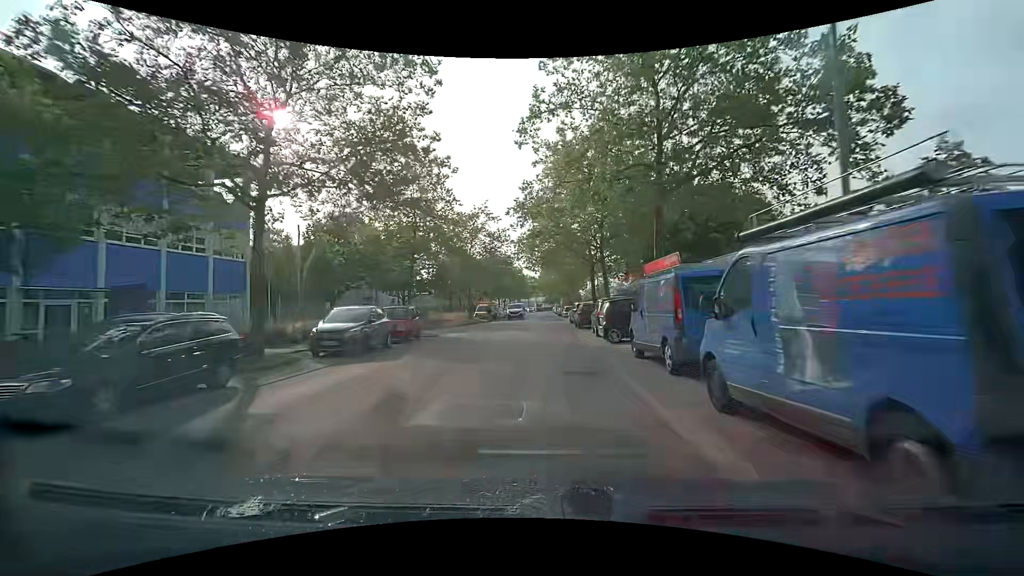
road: tertiary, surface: asphalt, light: Day
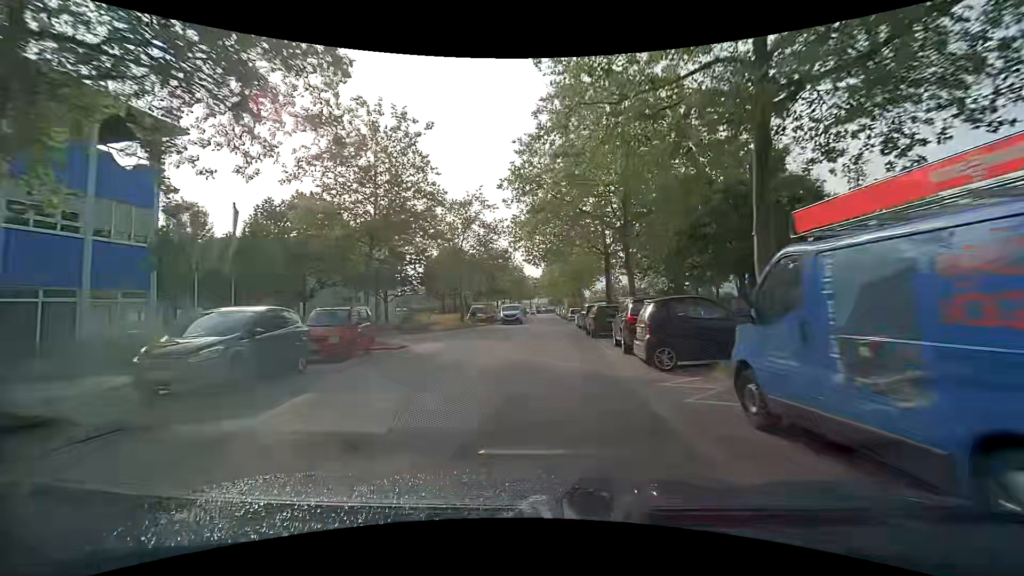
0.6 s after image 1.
(0.0, +7.0) m; 0°
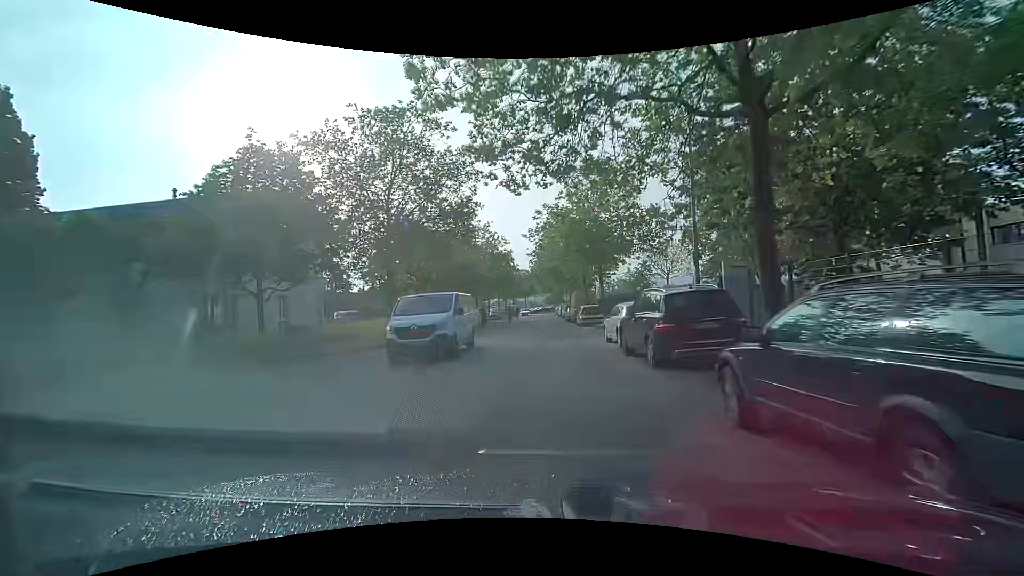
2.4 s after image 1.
(-0.3, +20.6) m; -1°
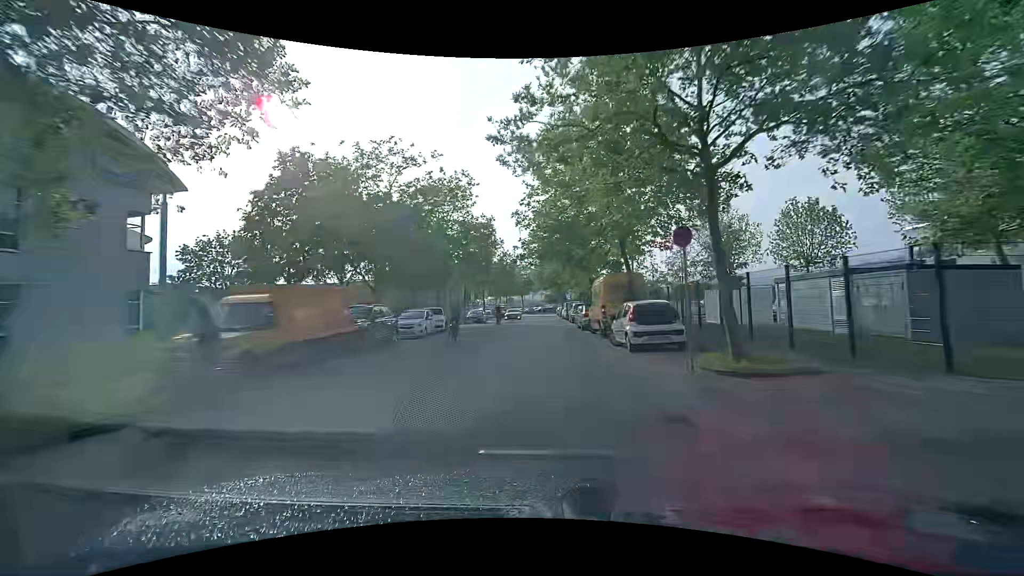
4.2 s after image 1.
(0.0, +19.9) m; 0°
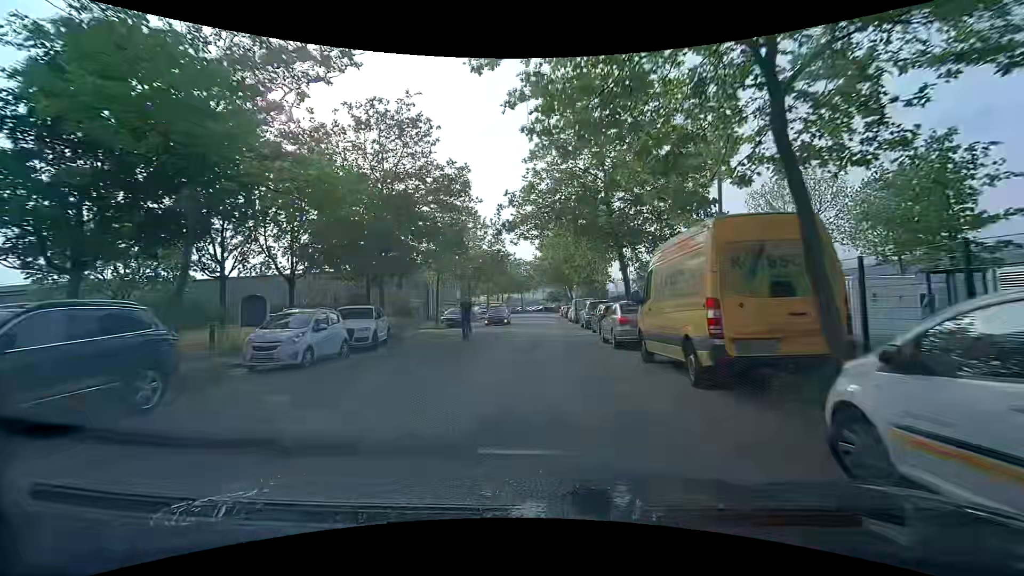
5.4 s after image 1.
(0.0, +12.8) m; 0°
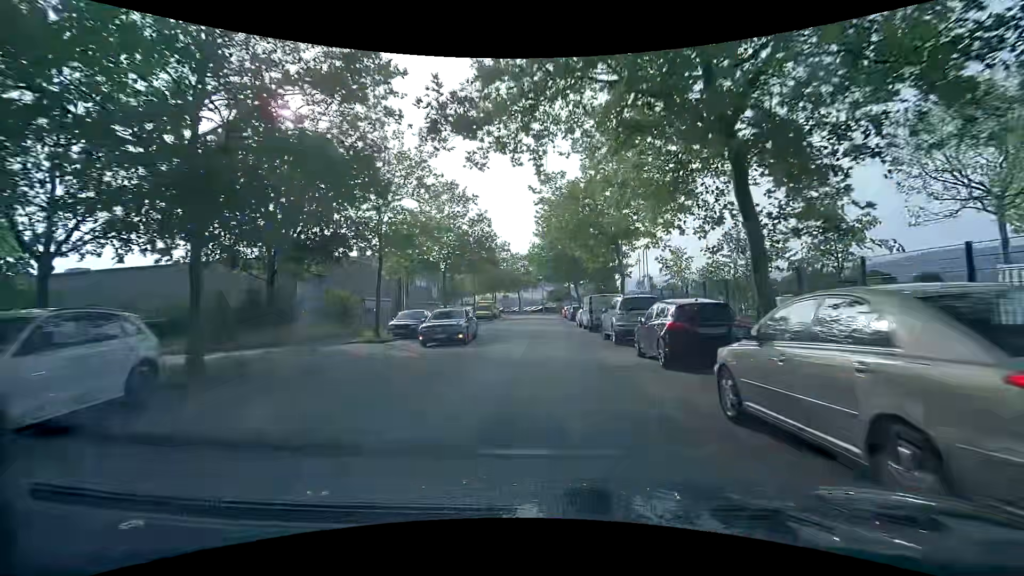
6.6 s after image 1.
(0.0, +12.5) m; 0°
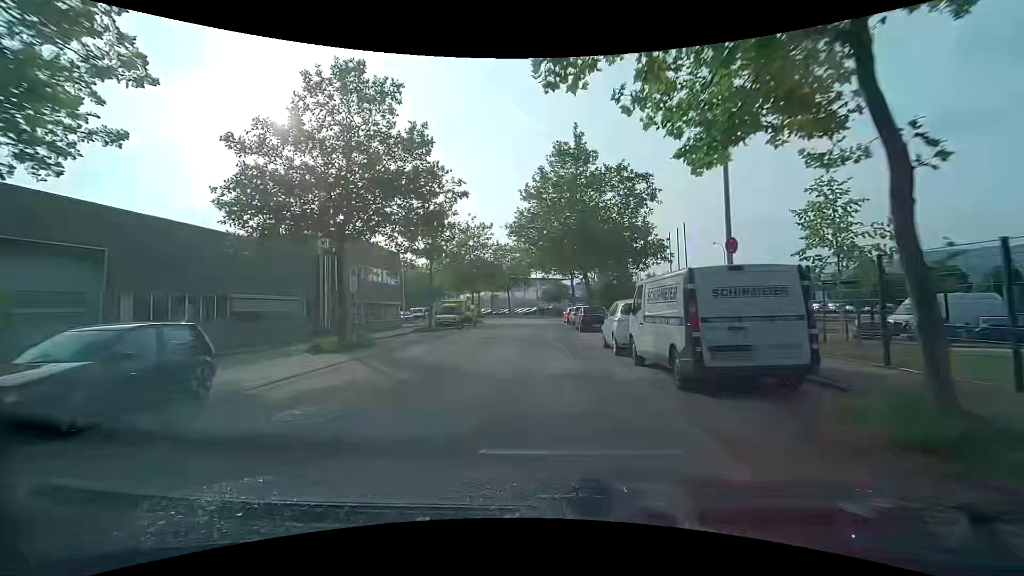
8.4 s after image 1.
(0.0, +18.3) m; 0°
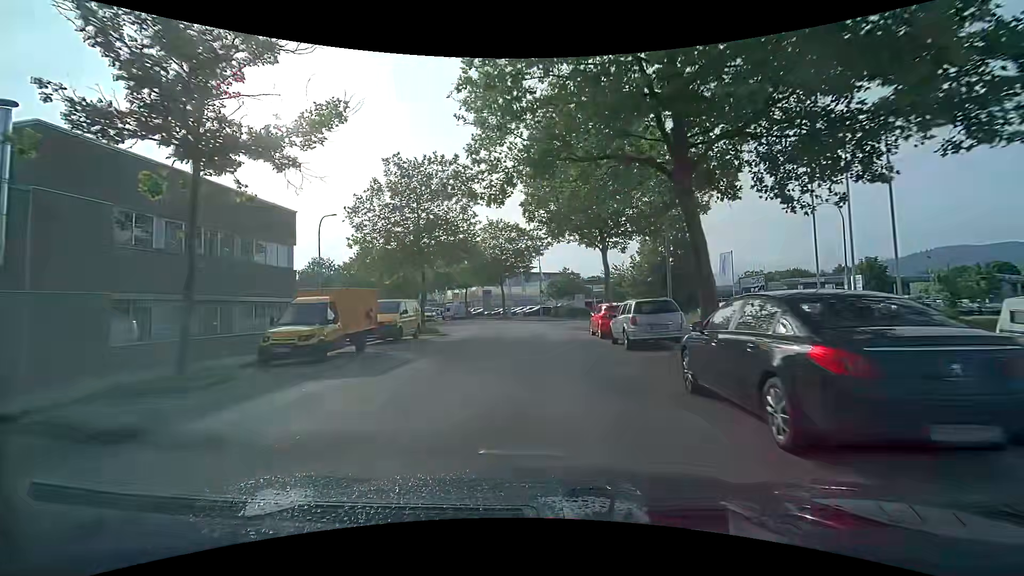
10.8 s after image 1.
(+0.2, +23.9) m; 0°
